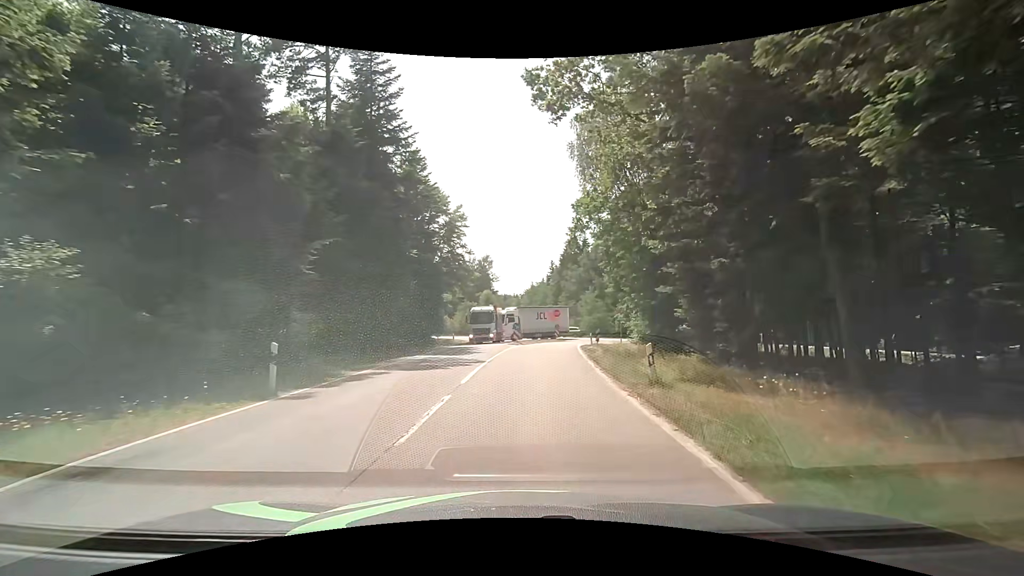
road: tertiary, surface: asphalt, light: Day
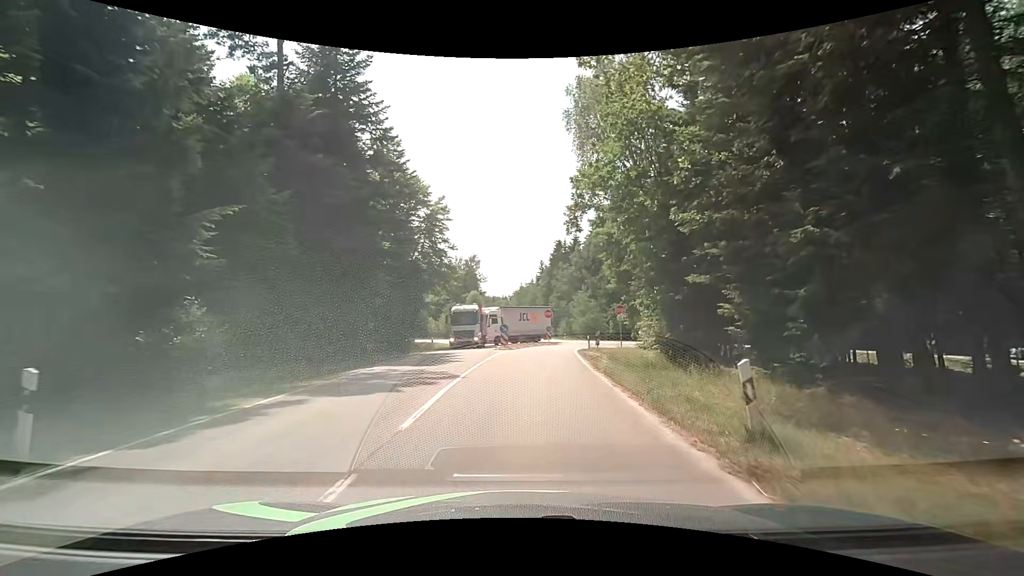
(0.0, +5.0) m; +2°
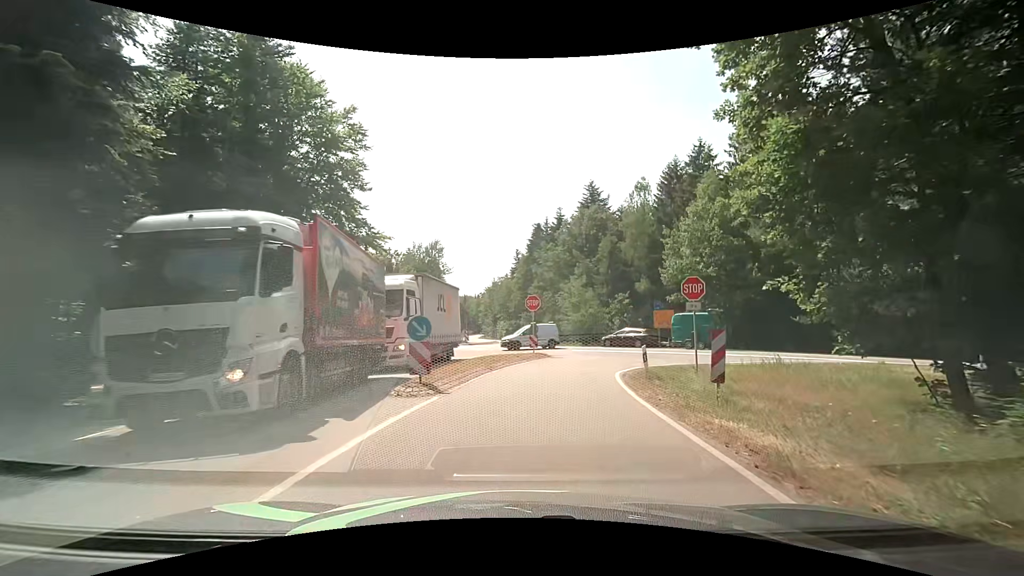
(+0.6, +21.9) m; +1°
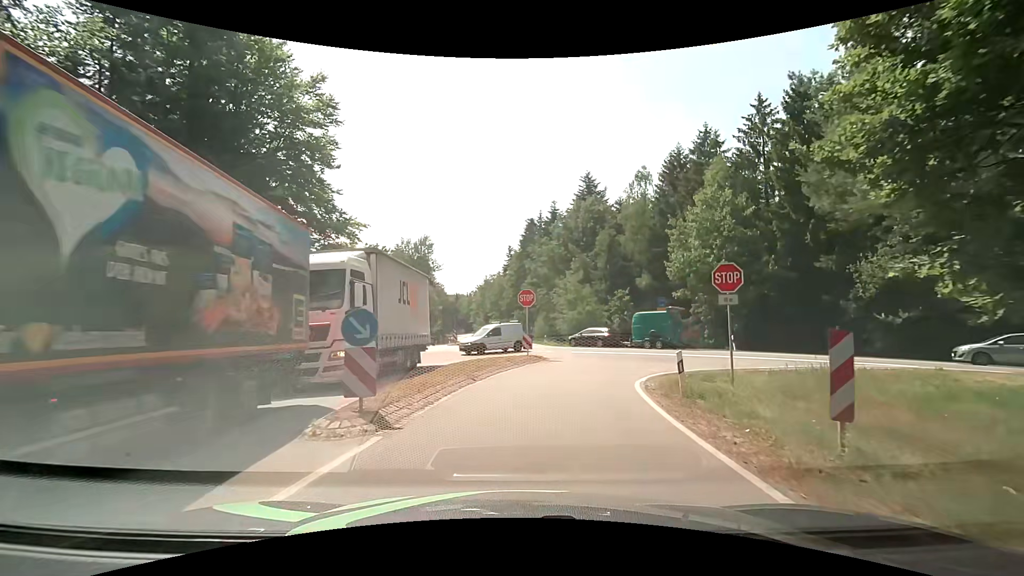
(+0.1, +3.8) m; +2°
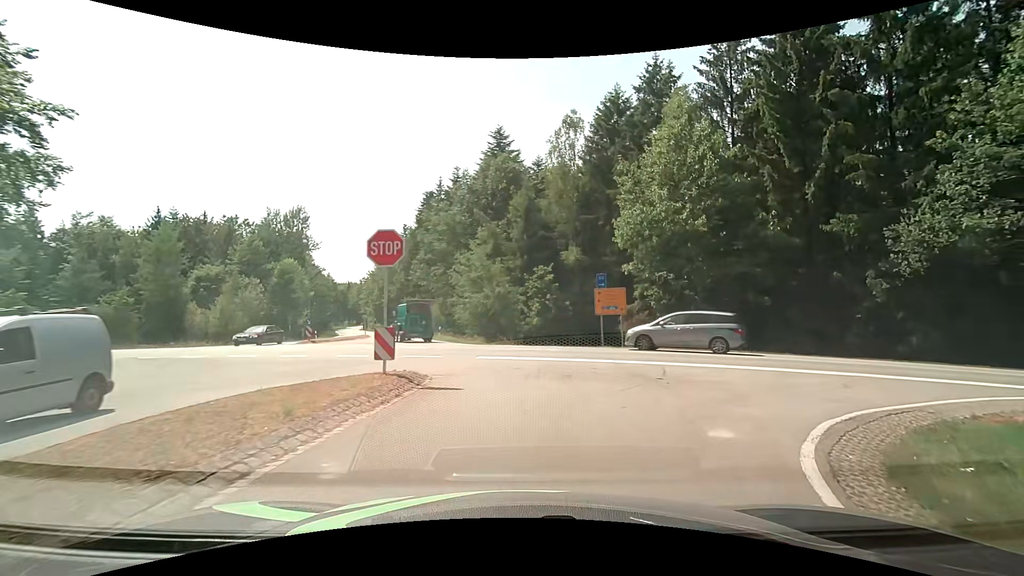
(+0.9, +13.4) m; +11°
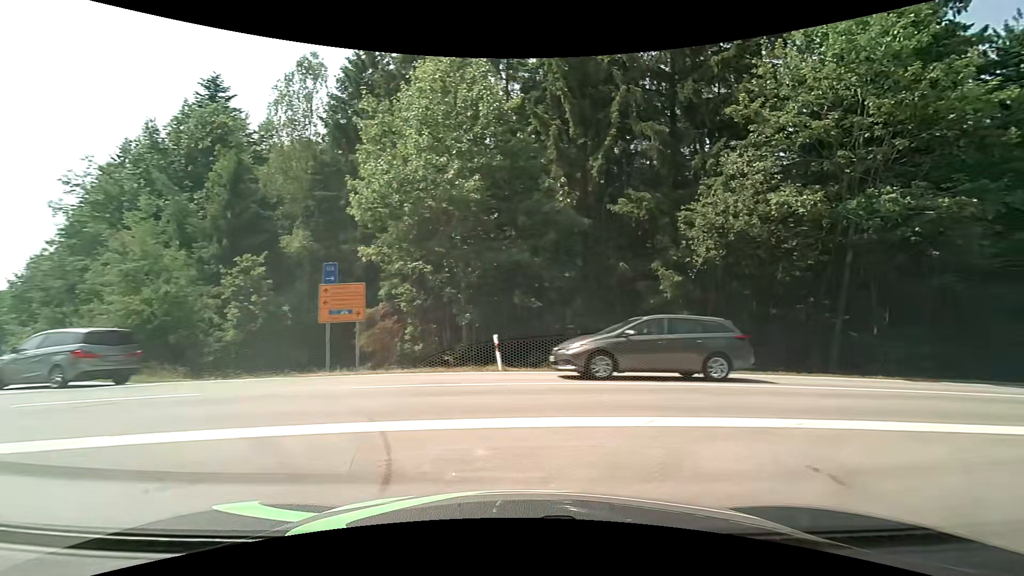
(+1.8, +8.7) m; +25°
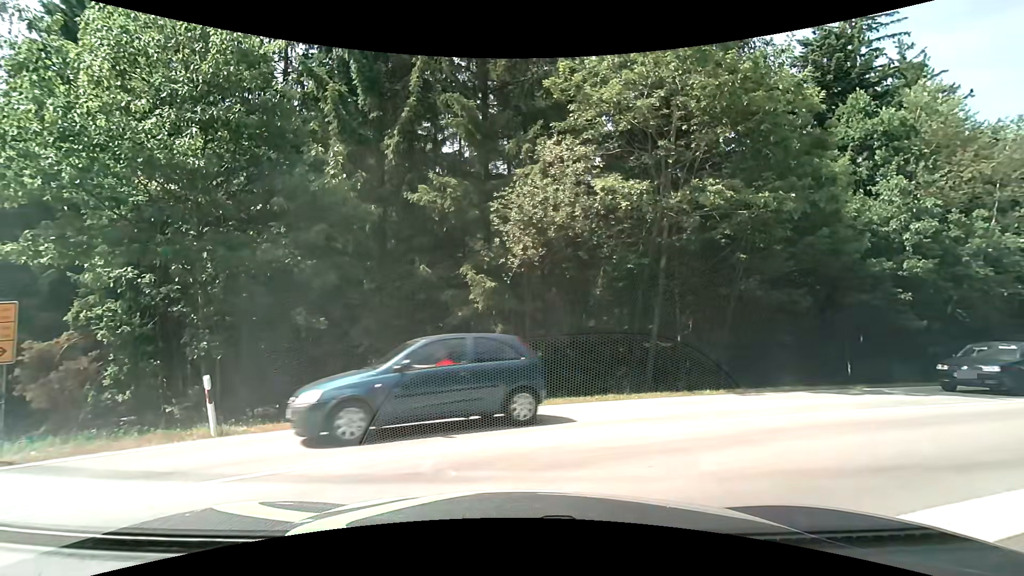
(+0.9, +4.1) m; +22°
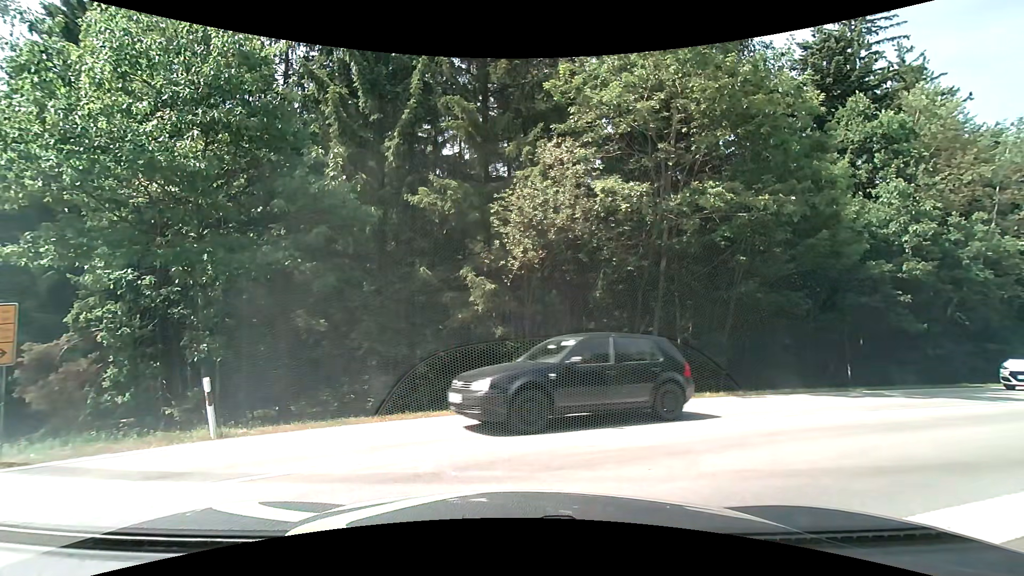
(0.0, +0.1) m; 0°
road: secondary
